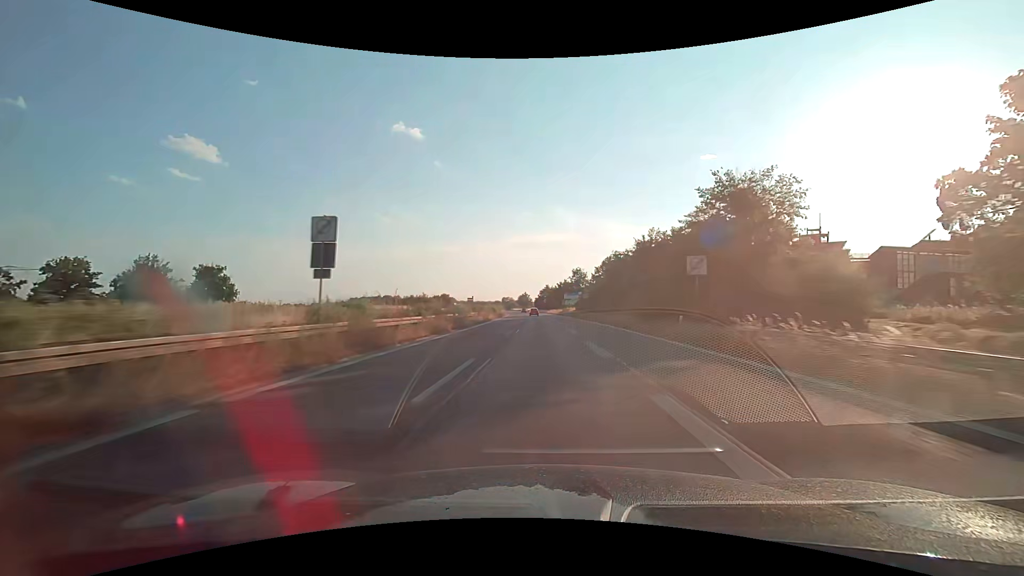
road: trunk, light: Day
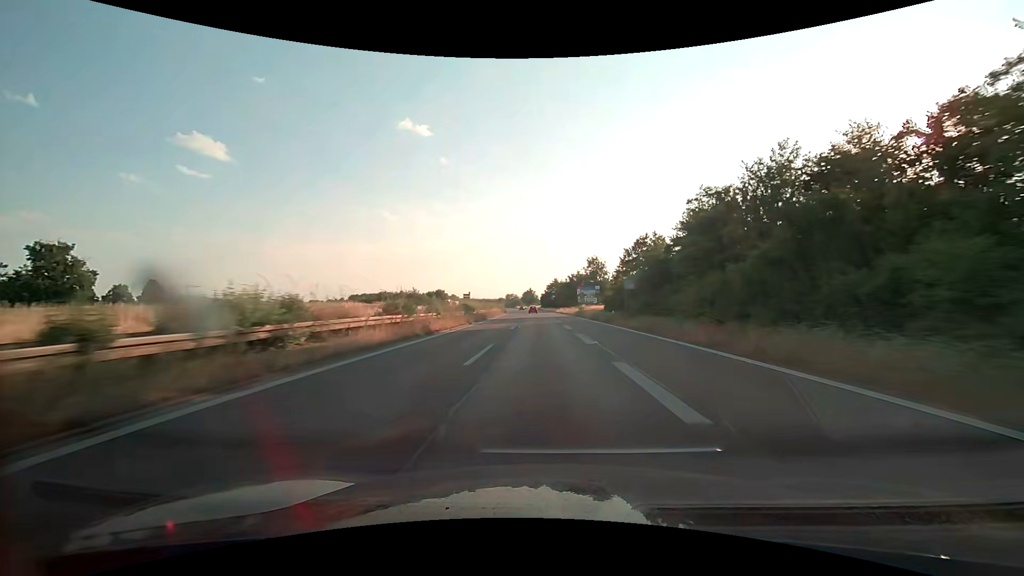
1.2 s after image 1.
(-0.3, +31.7) m; -1°
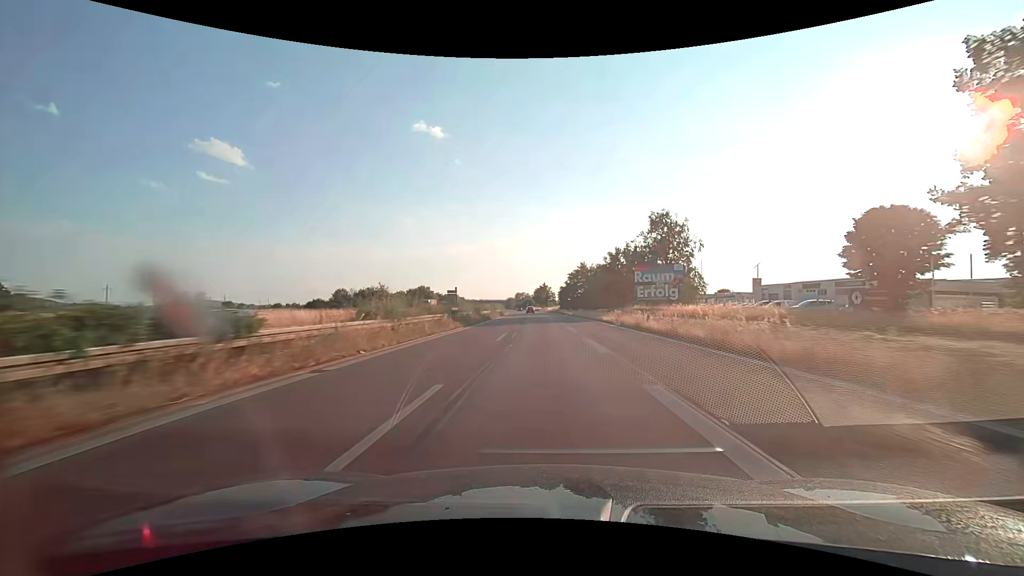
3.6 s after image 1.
(-1.0, +63.3) m; -2°
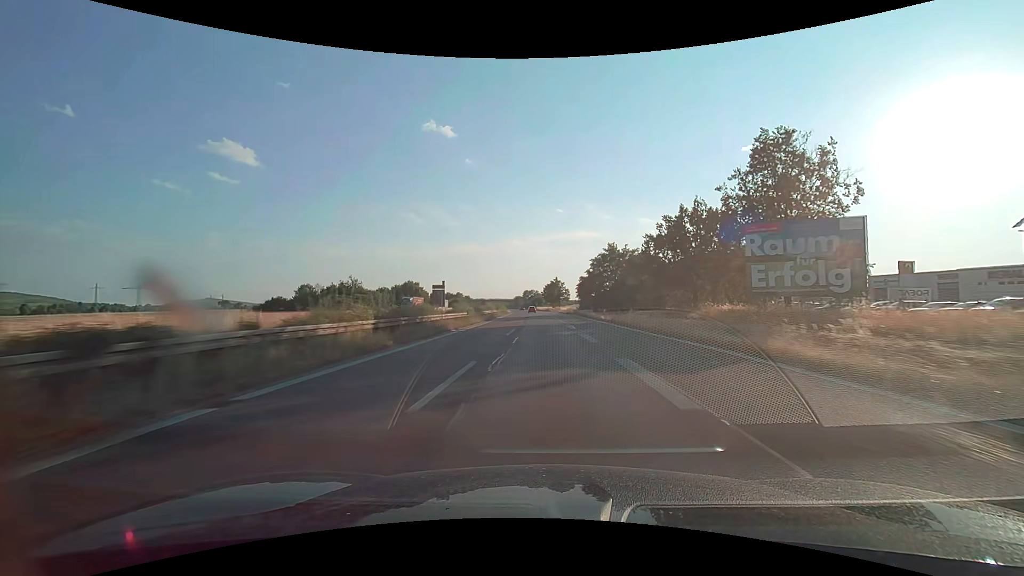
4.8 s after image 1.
(-0.3, +31.6) m; -1°
(0, +10) (0, +20) (0, +30) (0, +40) (-1, +50) (-1, +60) (-1, +70) (-1, +80) (-2, +90) (-2, +100) m
